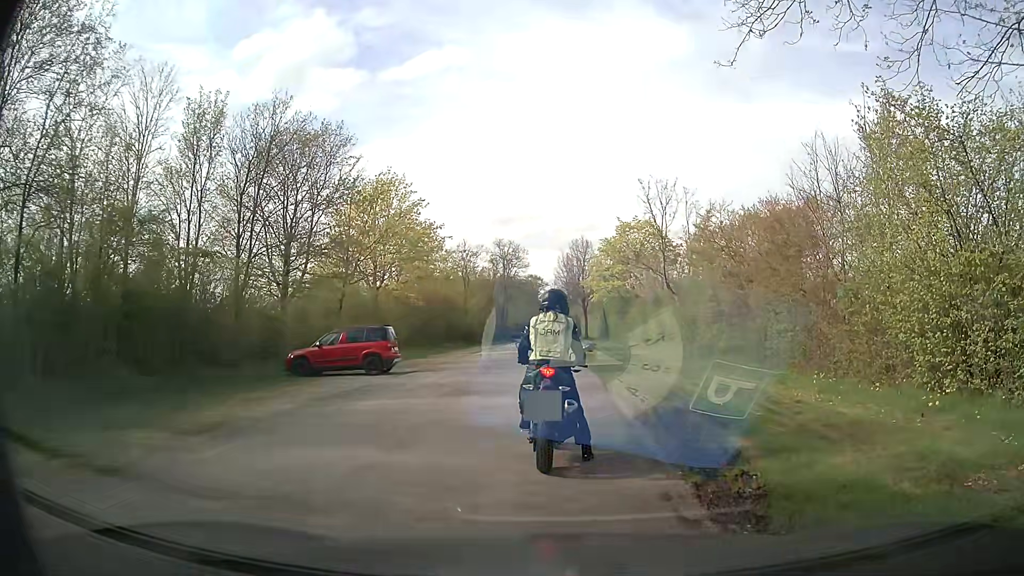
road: service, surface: asphalt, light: Day
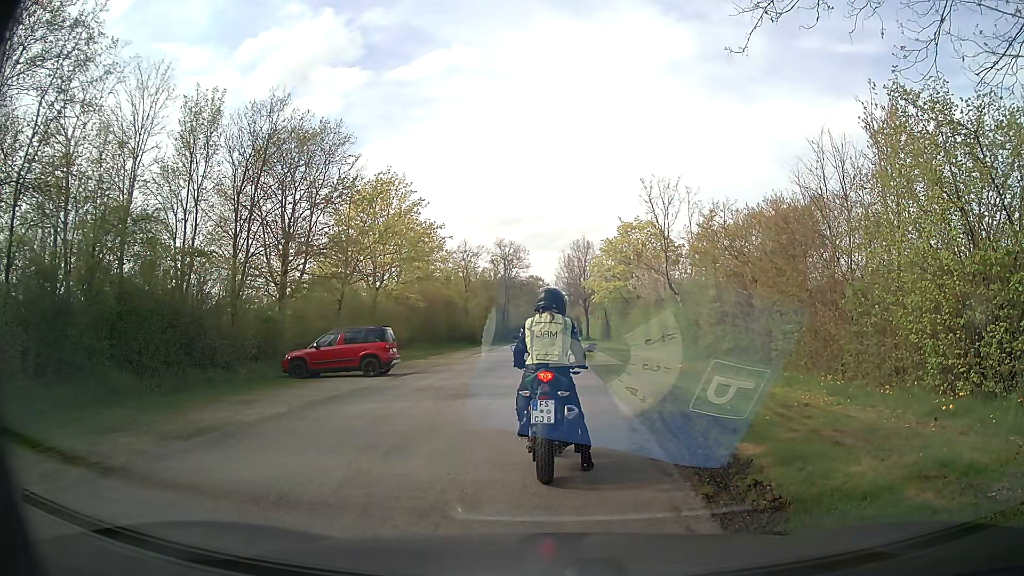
(0.0, +0.4) m; 0°
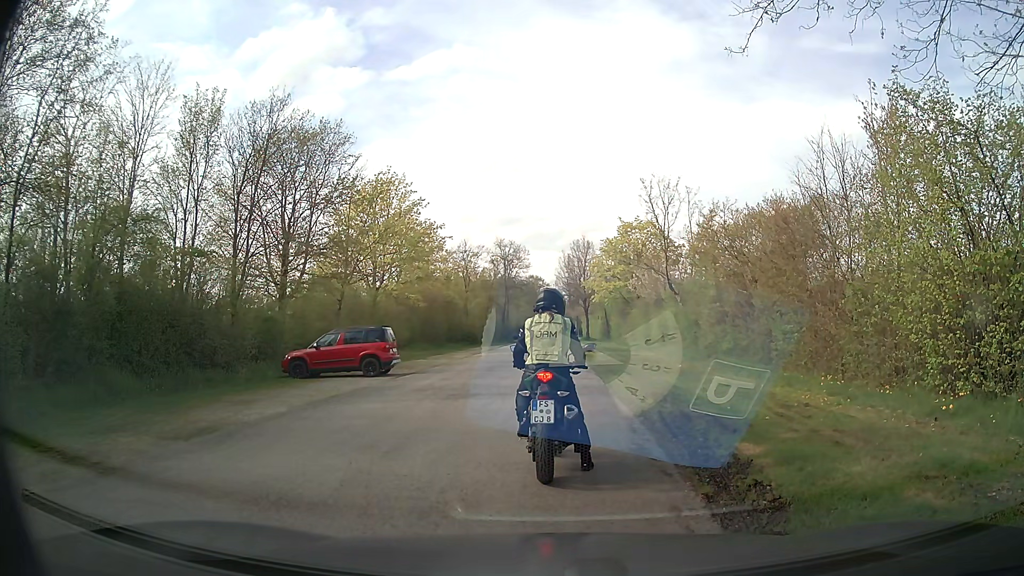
(0.0, 0.0) m; 0°
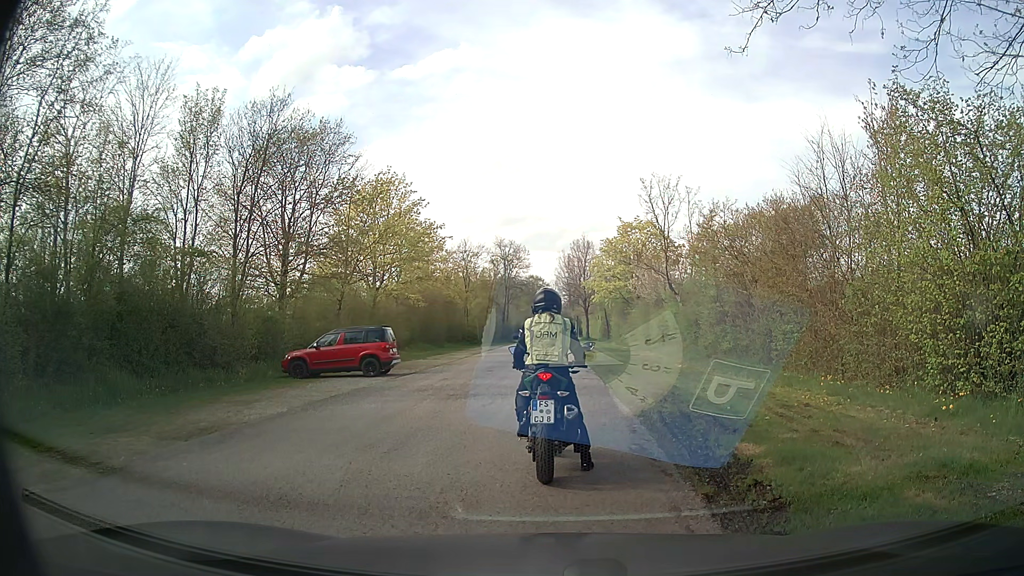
(0.0, 0.0) m; 0°
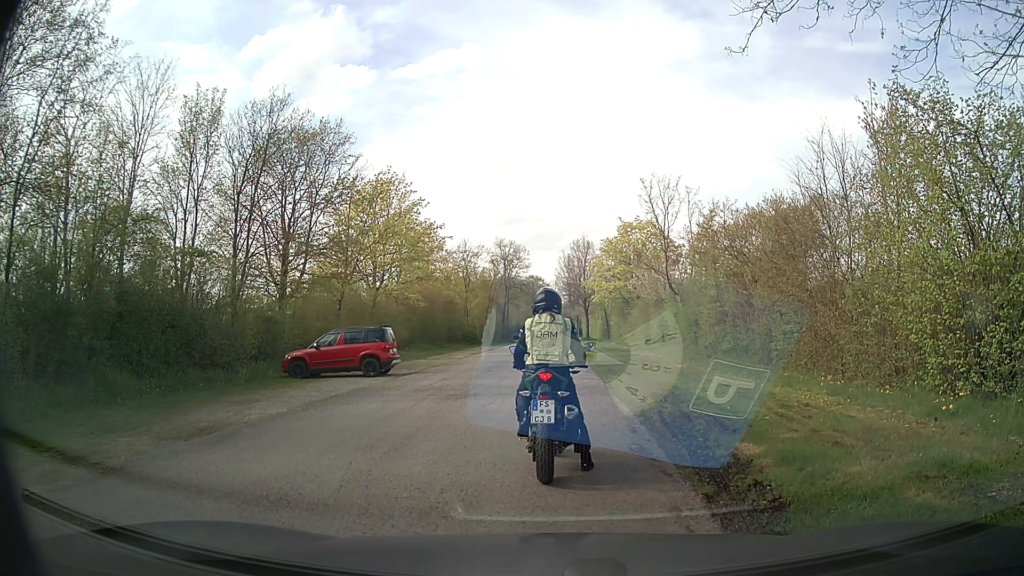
(0.0, 0.0) m; 0°
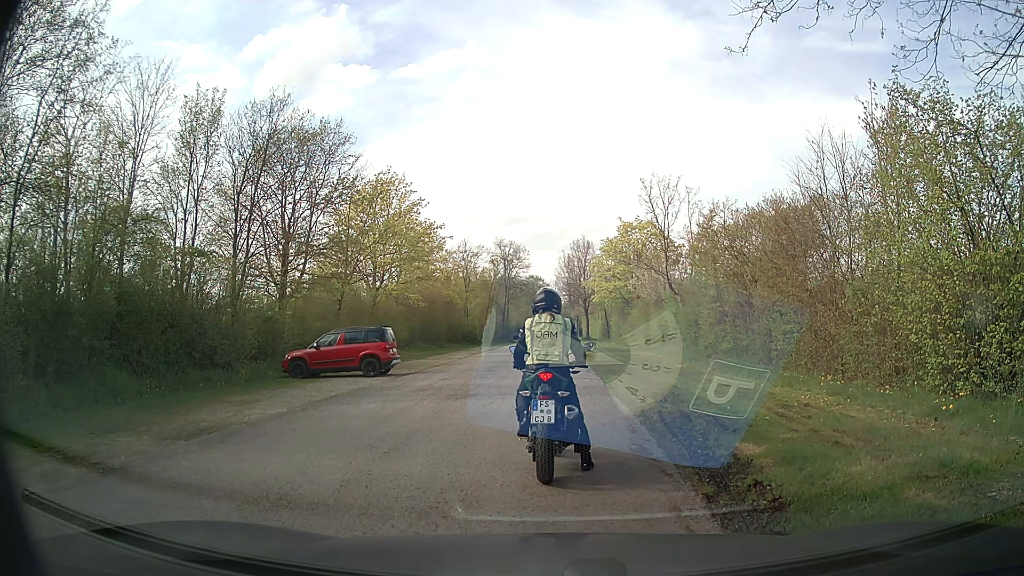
(0.0, 0.0) m; 0°
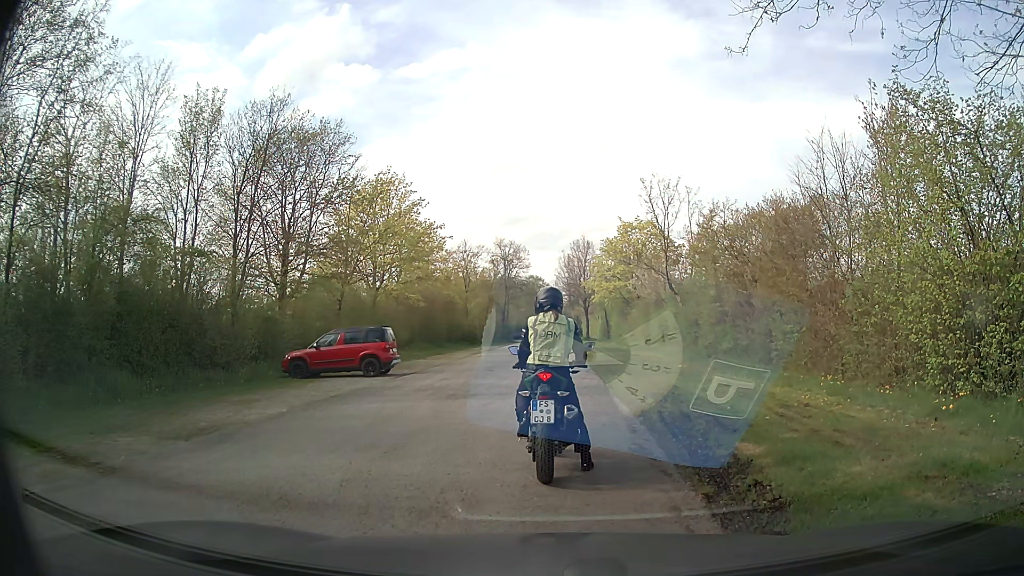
(0.0, 0.0) m; 0°
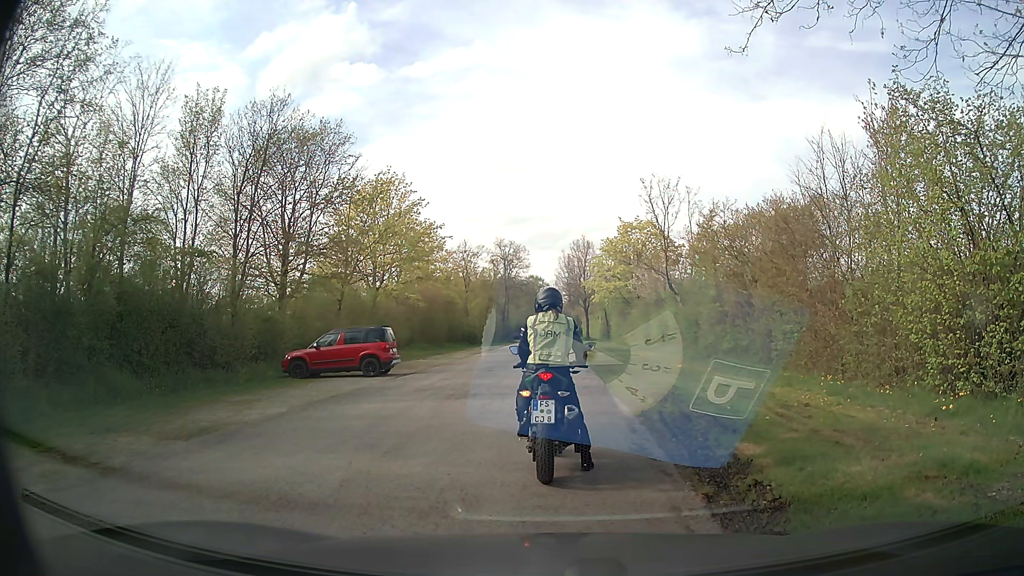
(0.0, 0.0) m; 0°
